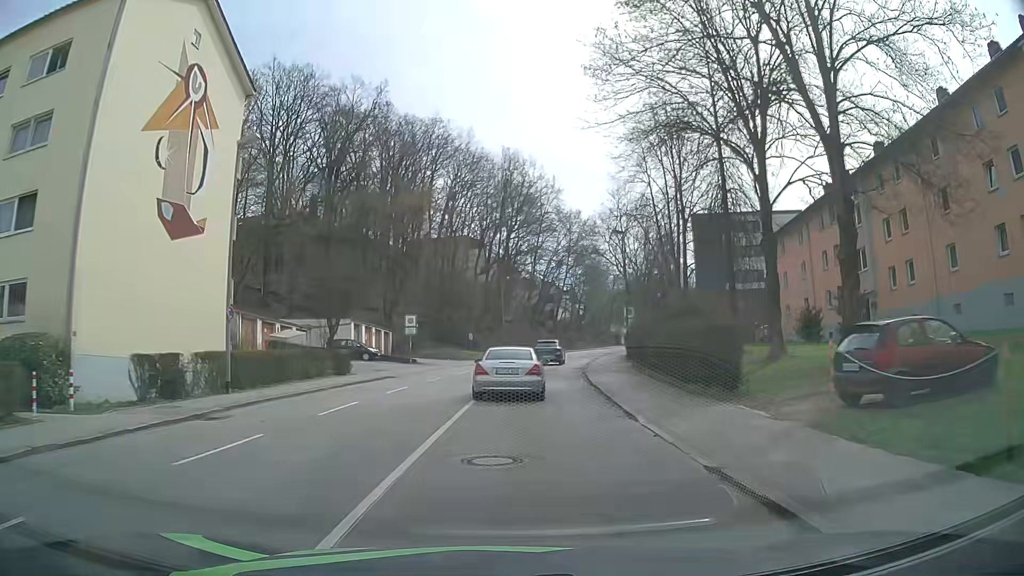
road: tertiary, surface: asphalt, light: Day
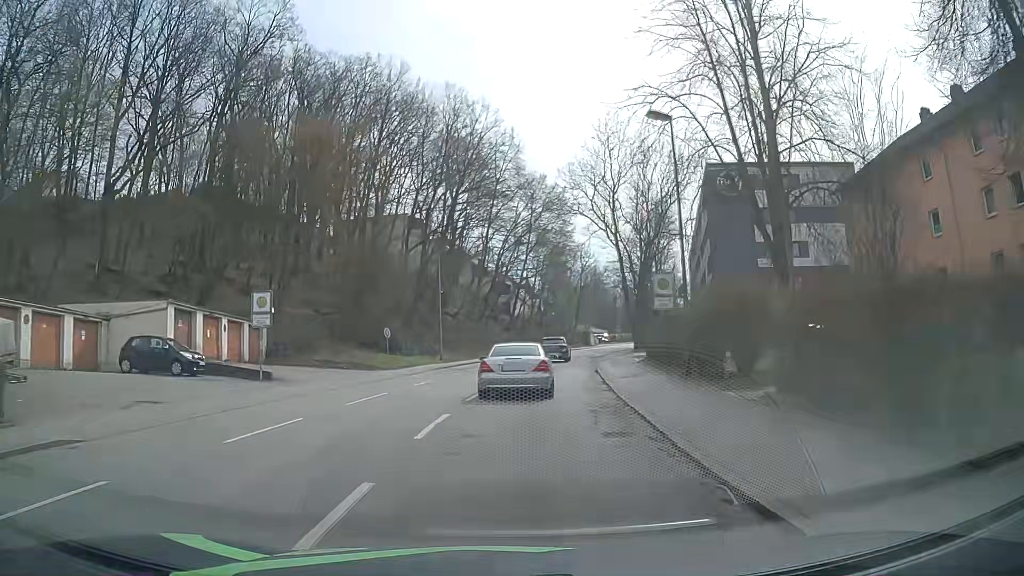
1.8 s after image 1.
(+0.7, +22.3) m; +4°
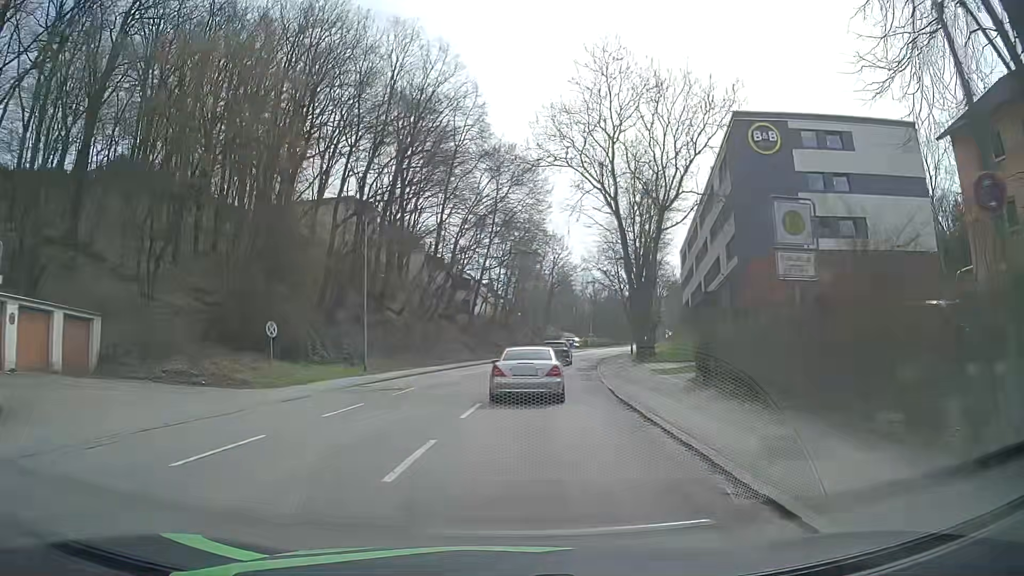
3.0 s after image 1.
(+0.3, +14.6) m; +3°
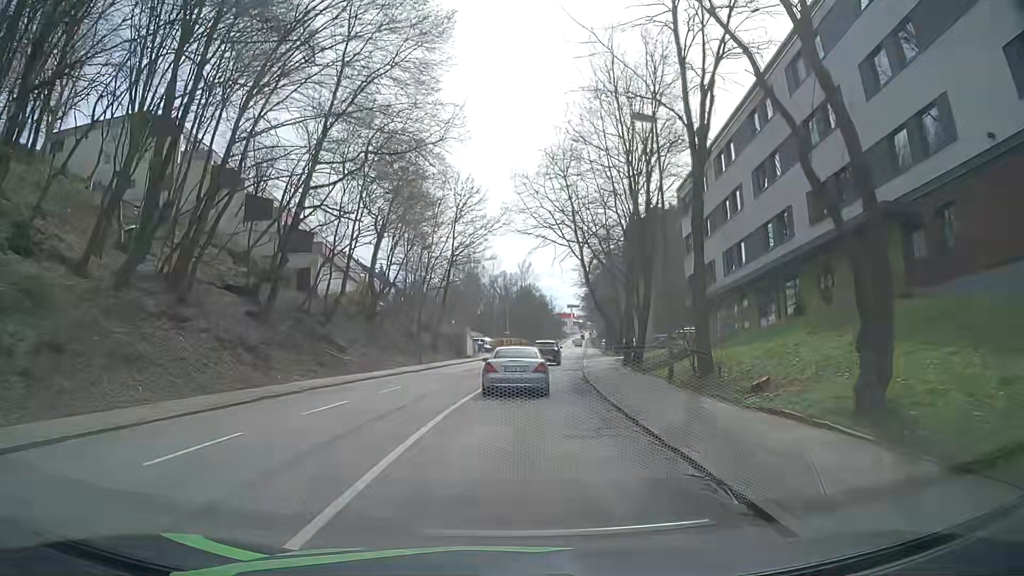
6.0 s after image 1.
(+2.8, +36.6) m; +8°
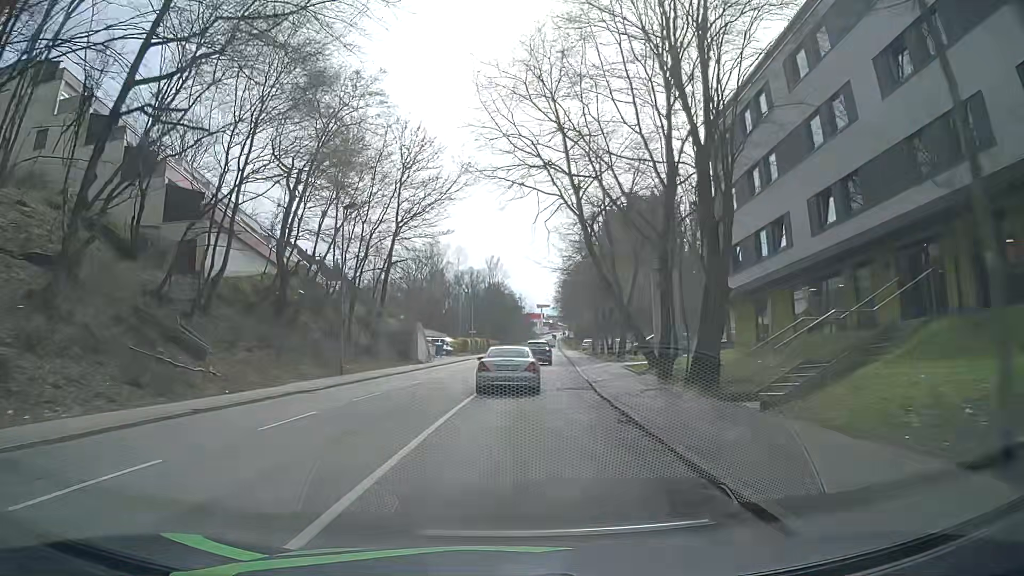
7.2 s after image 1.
(+0.4, +14.9) m; +3°
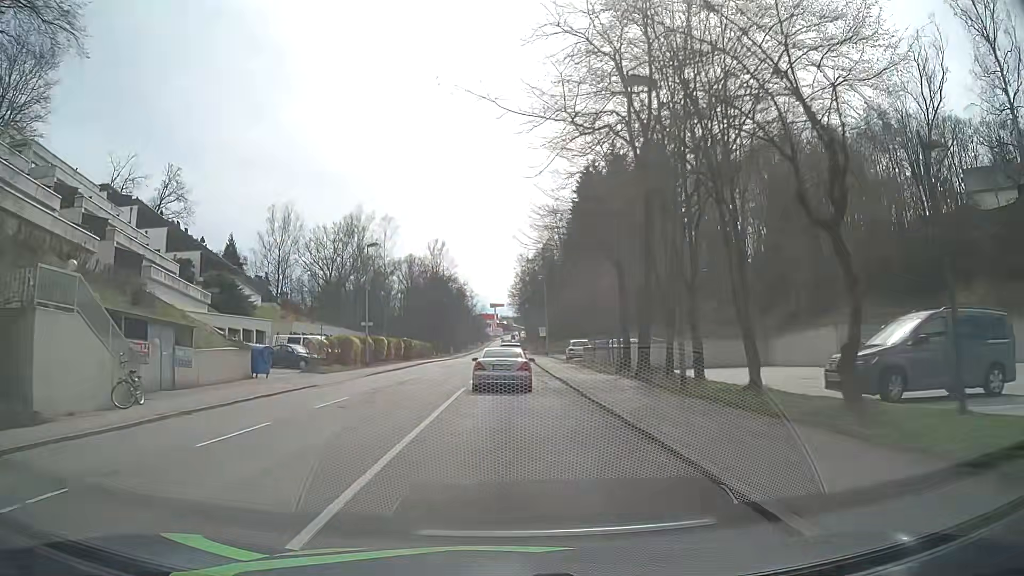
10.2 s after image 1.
(+2.1, +38.6) m; +5°
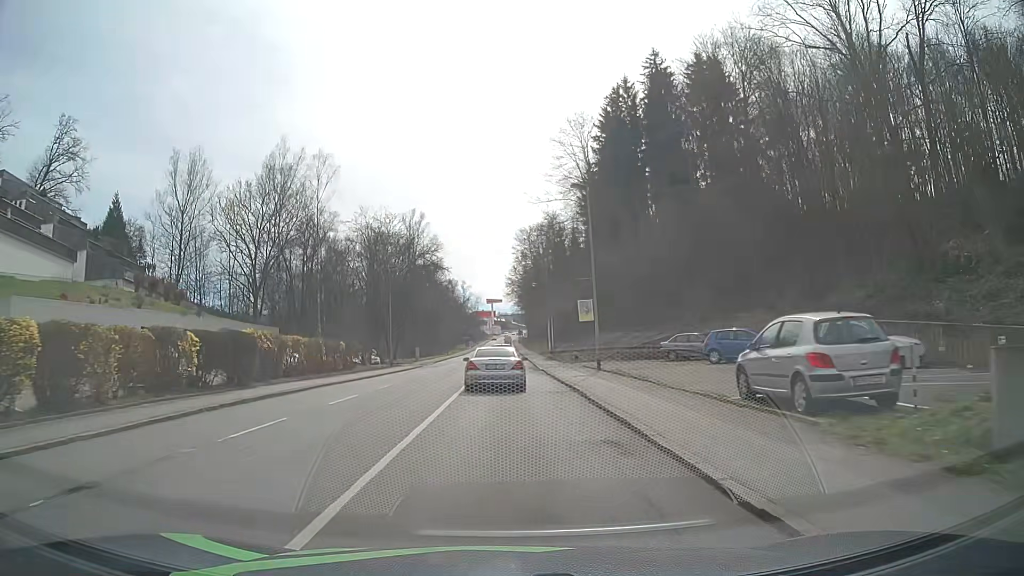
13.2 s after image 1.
(0.0, +39.5) m; 0°
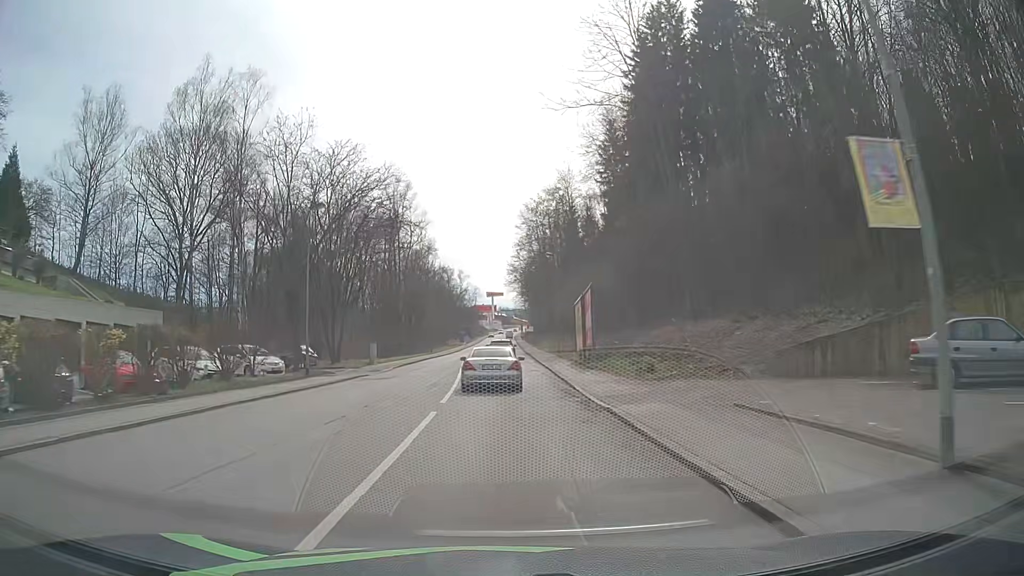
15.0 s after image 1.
(0.0, +23.6) m; 0°
(0, +10) (0, +20) (0, +30) (0, +40) (0, +50) (0, +60) (0, +70) (0, +80) (0, +90) (0, +100) m
